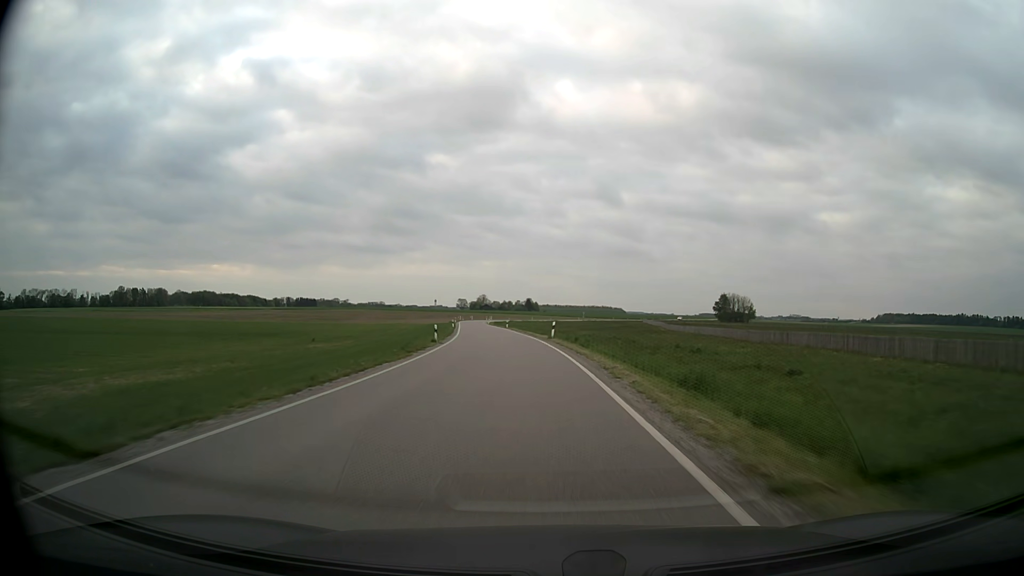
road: secondary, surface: asphalt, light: Day
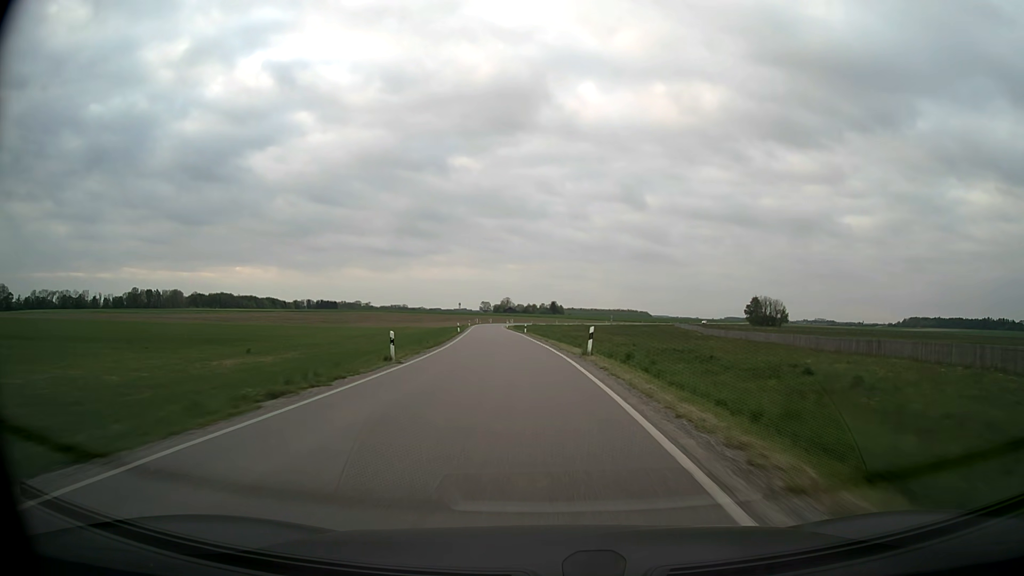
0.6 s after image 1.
(-0.3, +16.1) m; -2°
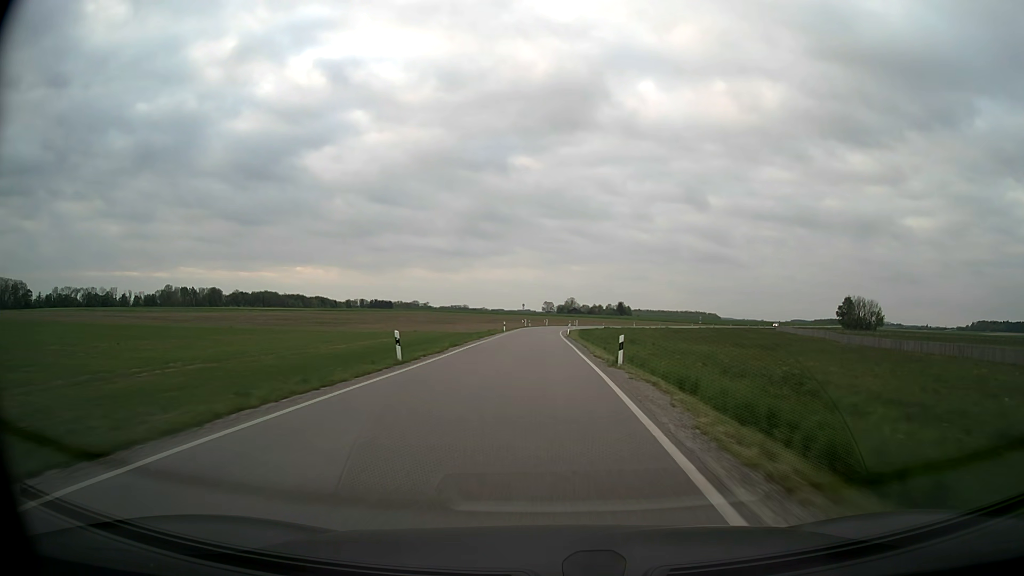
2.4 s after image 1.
(-2.7, +48.1) m; -6°
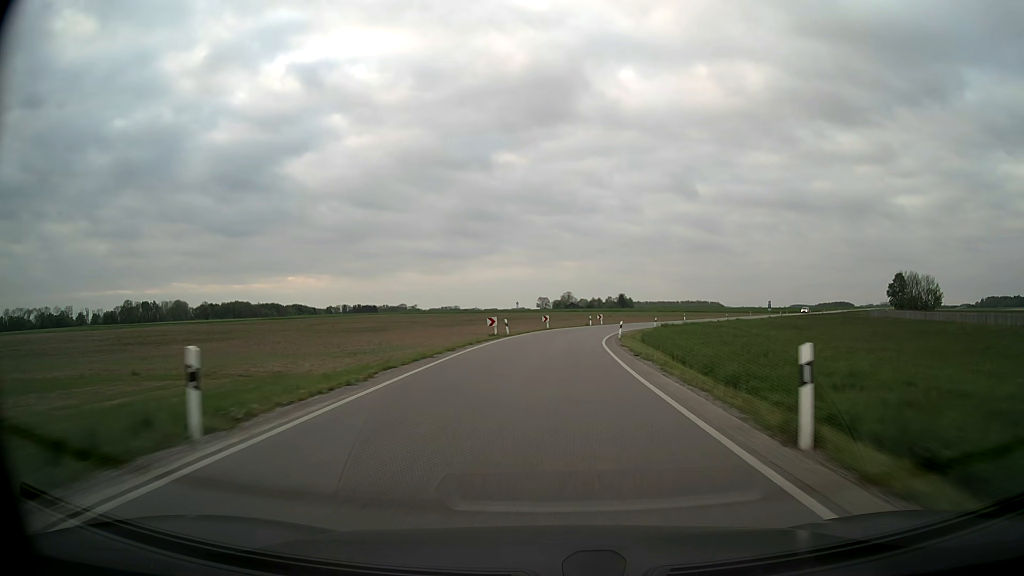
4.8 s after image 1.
(-0.7, +63.2) m; 0°
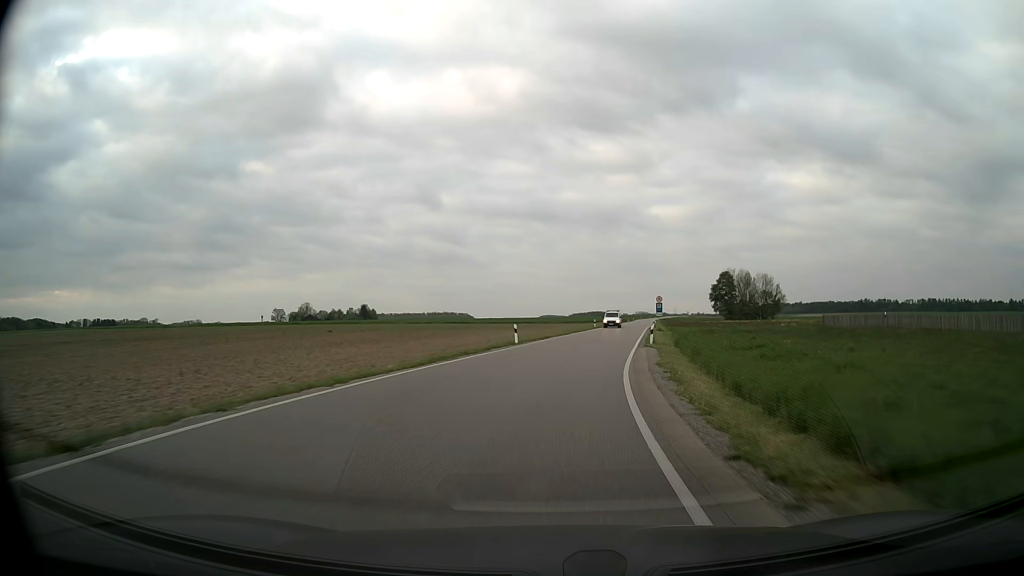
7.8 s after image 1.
(+9.4, +70.4) m; +21°
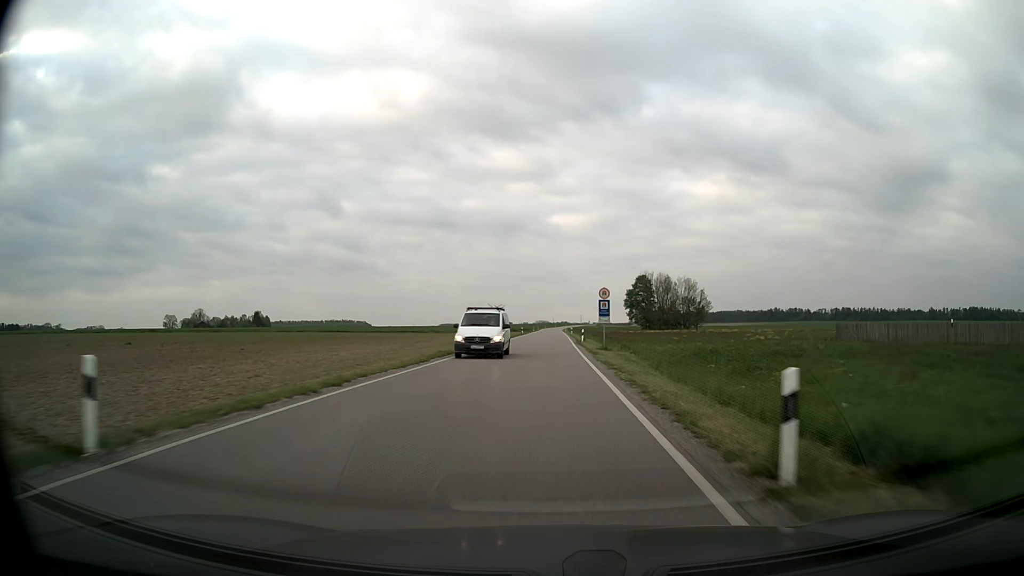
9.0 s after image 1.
(+2.4, +28.4) m; +9°
(0, +10) (0, +20) (+1, +30) (+1, +40) (+1, +50) (+1, +60) (+1, +70) (+1, +80) (+2, +90) (+2, +100) m
